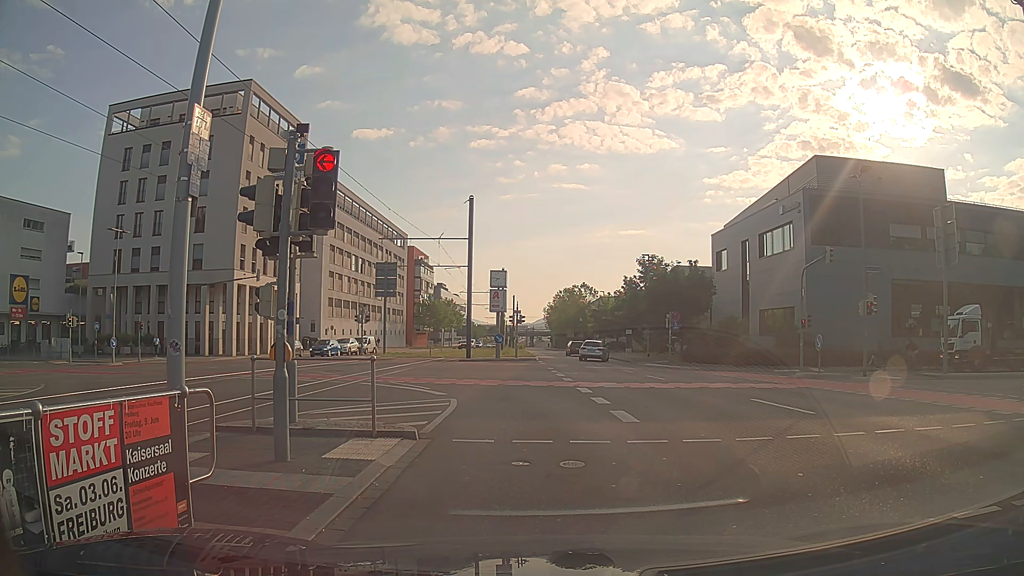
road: secondary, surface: asphalt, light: Day
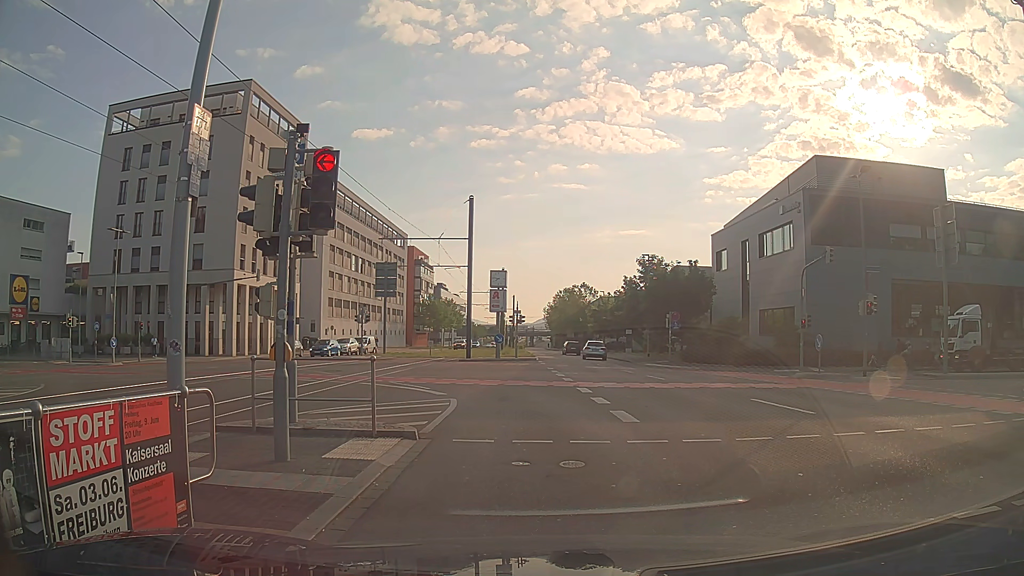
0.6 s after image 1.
(0.0, 0.0) m; 0°
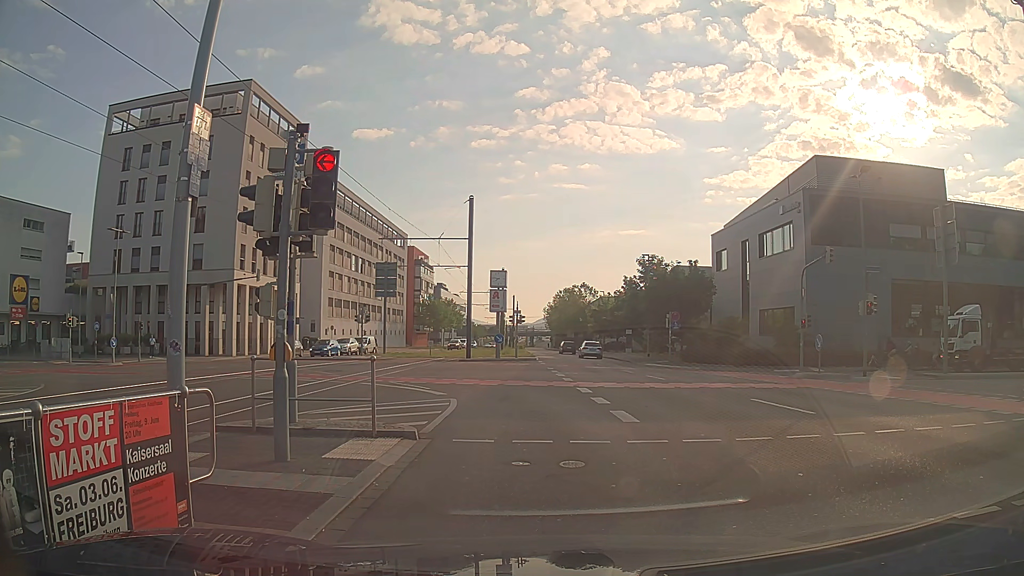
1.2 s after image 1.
(0.0, 0.0) m; 0°
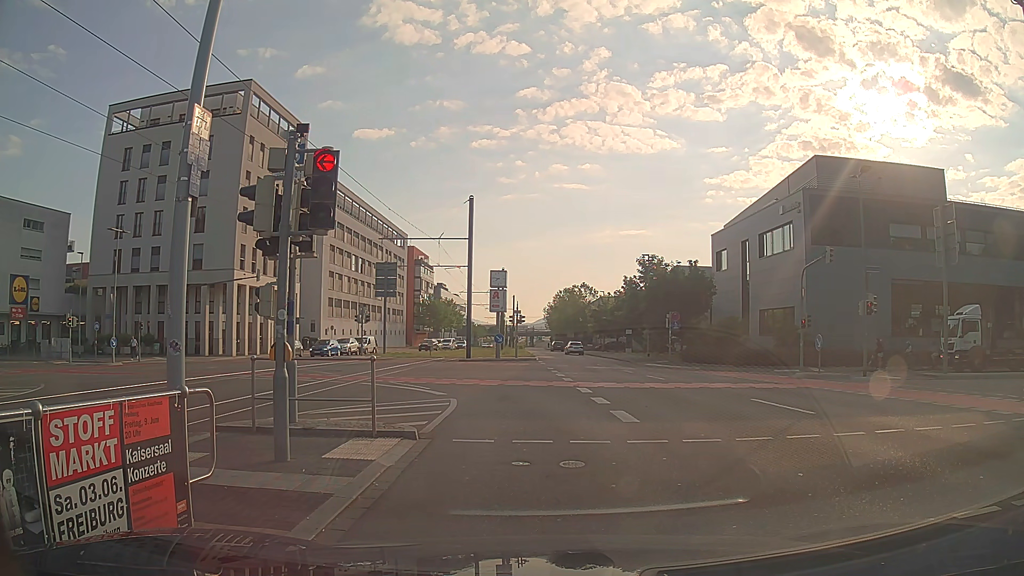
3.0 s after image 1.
(0.0, 0.0) m; 0°
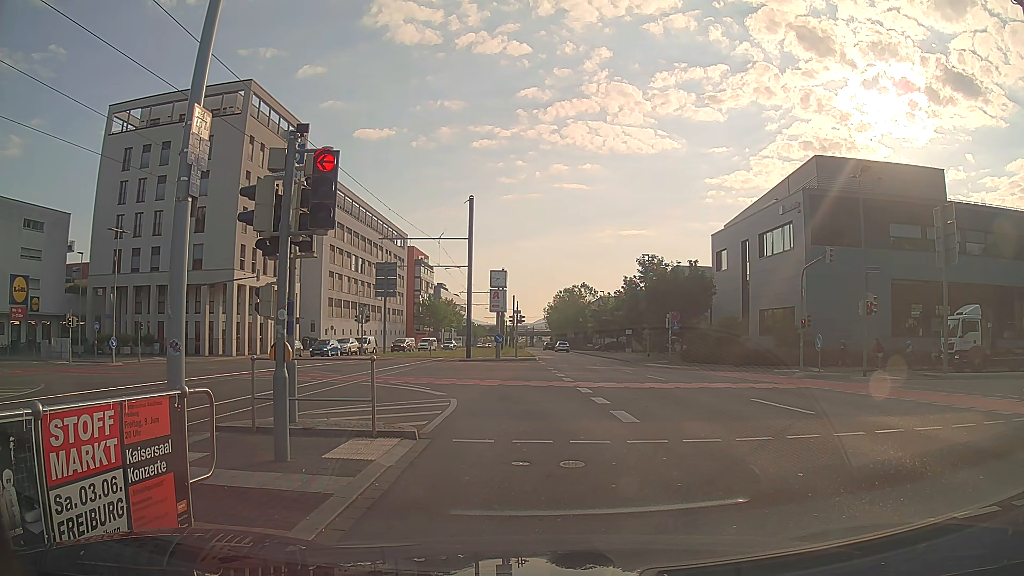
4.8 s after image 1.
(0.0, 0.0) m; 0°
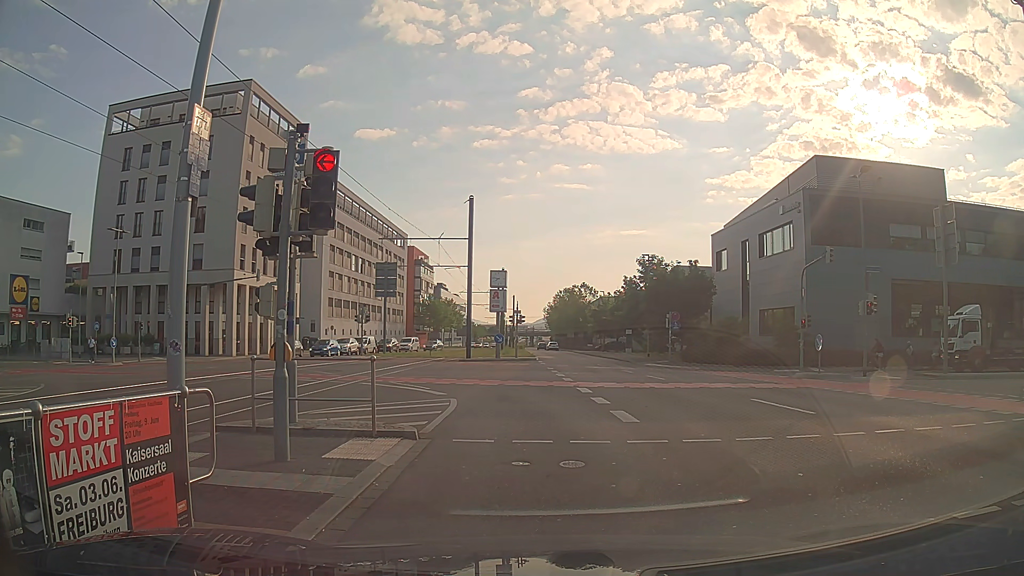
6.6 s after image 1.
(0.0, 0.0) m; 0°
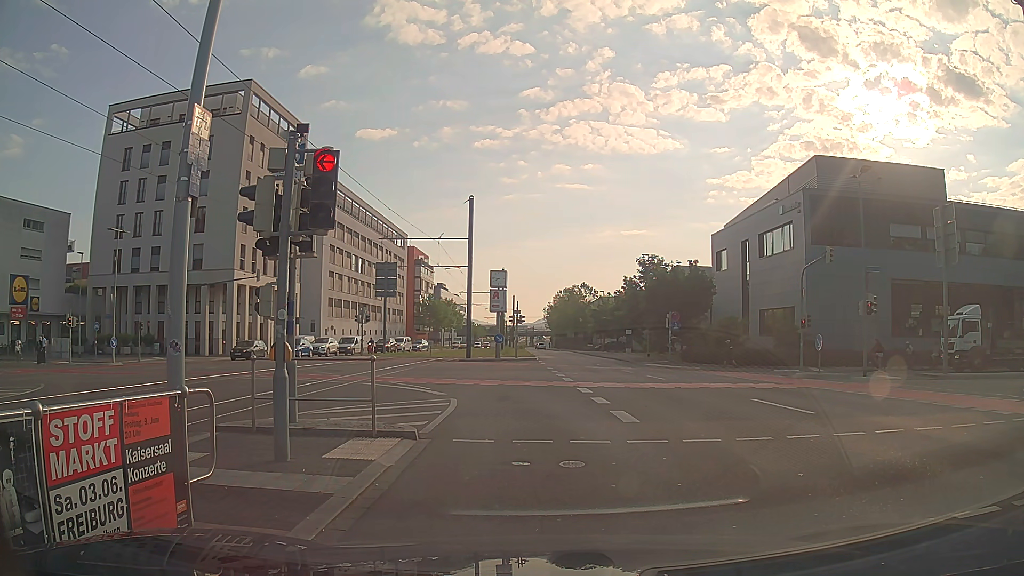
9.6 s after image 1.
(0.0, 0.0) m; 0°
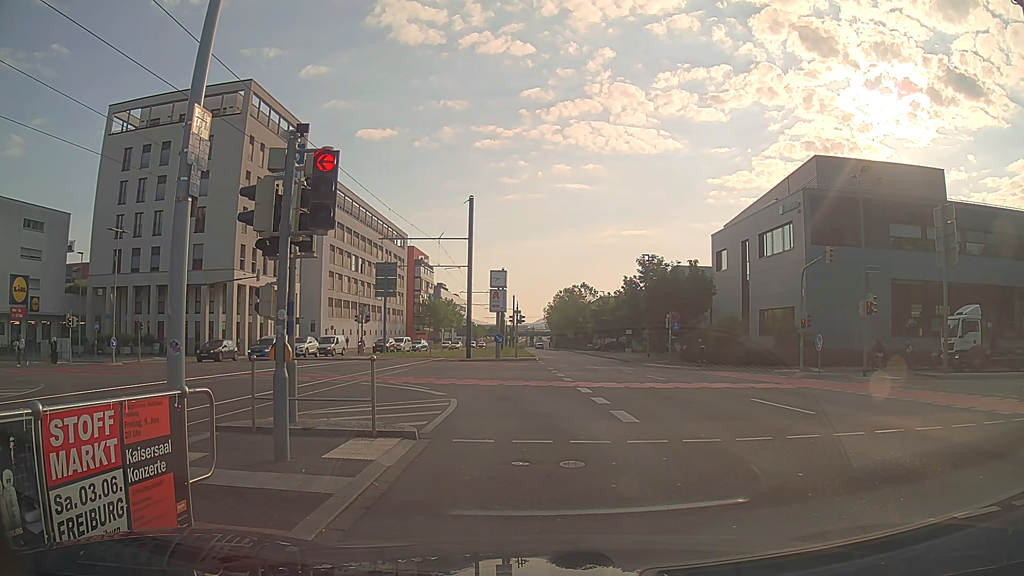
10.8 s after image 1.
(0.0, 0.0) m; 0°
